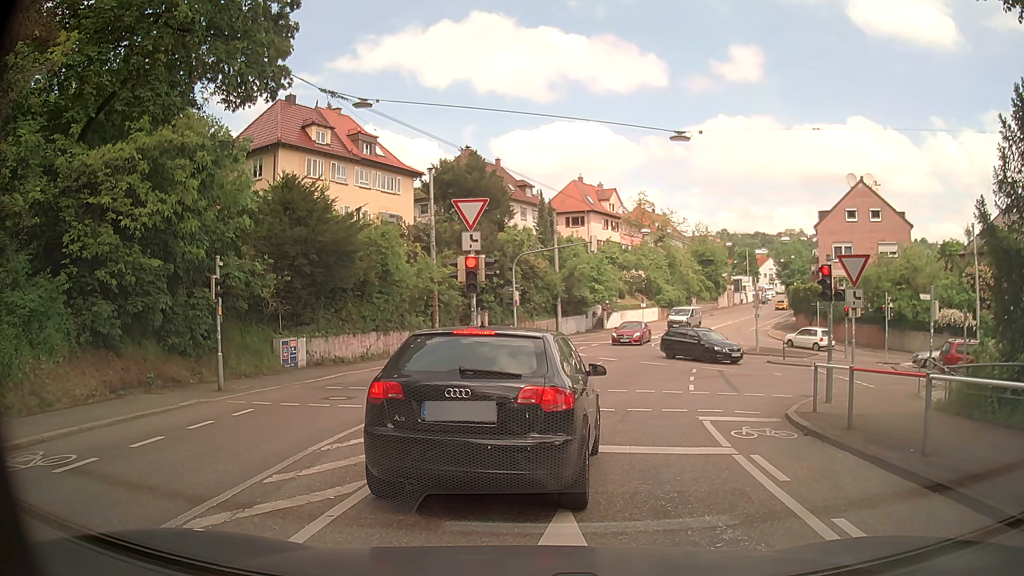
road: secondary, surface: asphalt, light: Day
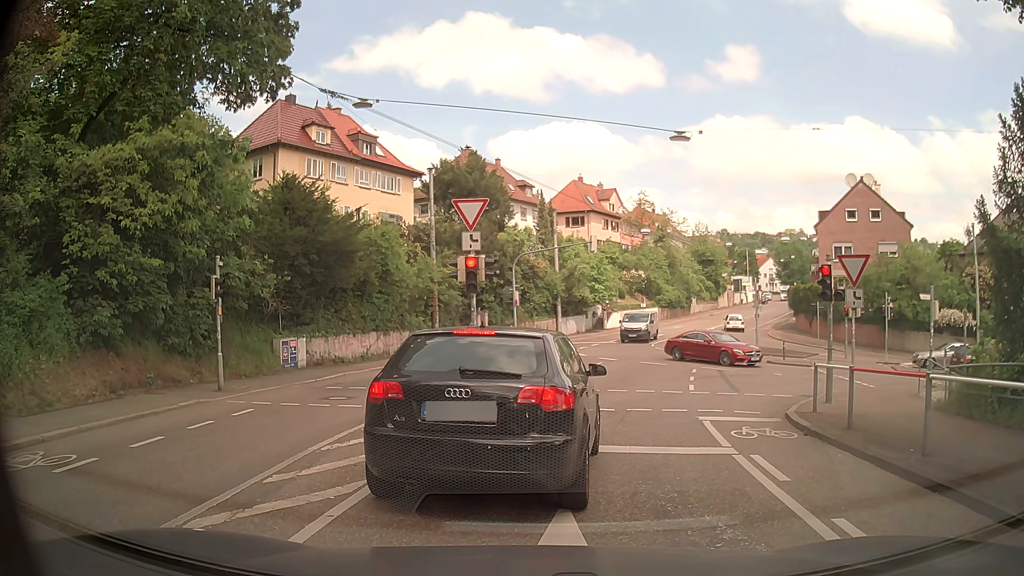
(0.0, 0.0) m; 0°
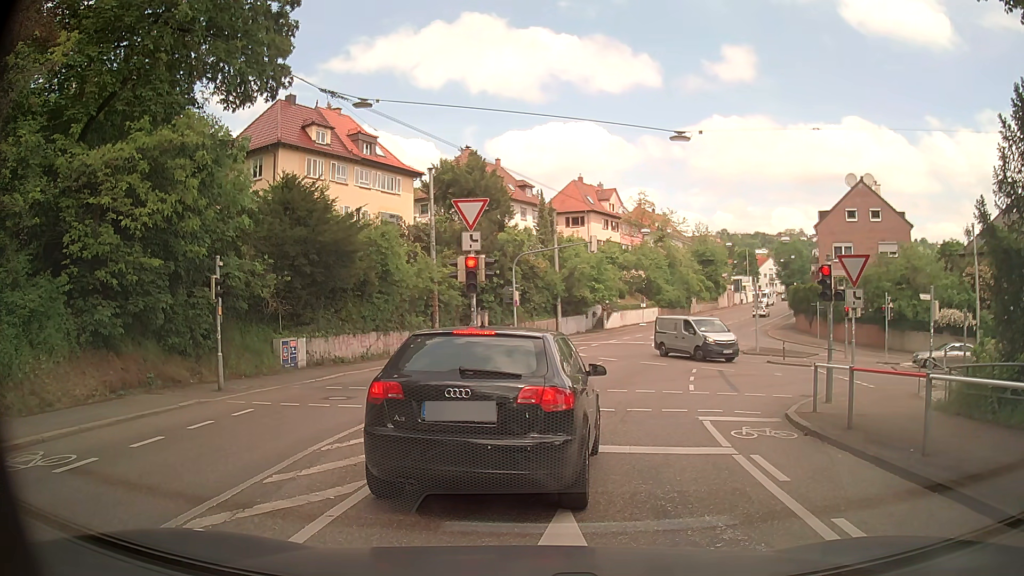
(0.0, 0.0) m; 0°
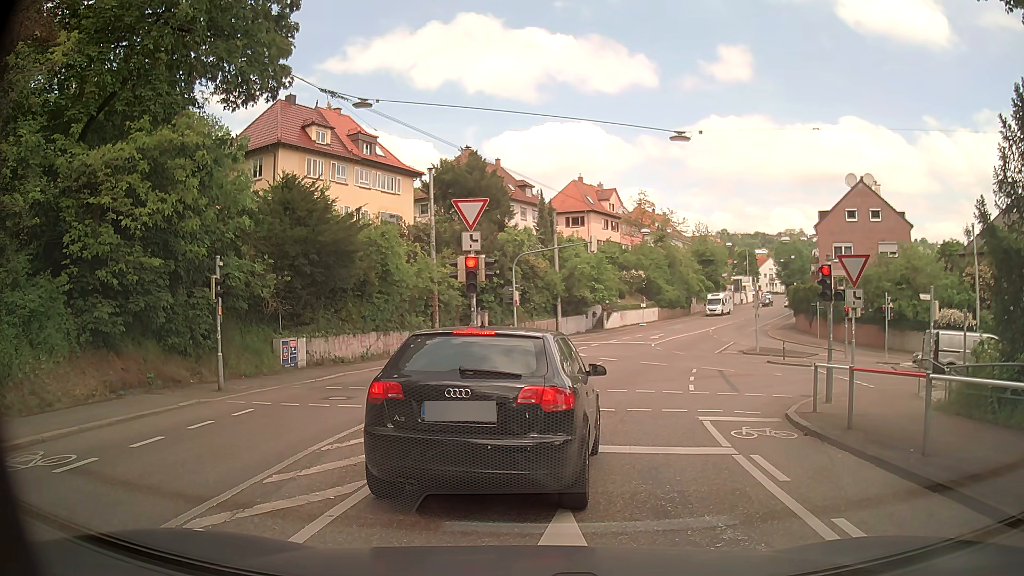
(0.0, 0.0) m; 0°
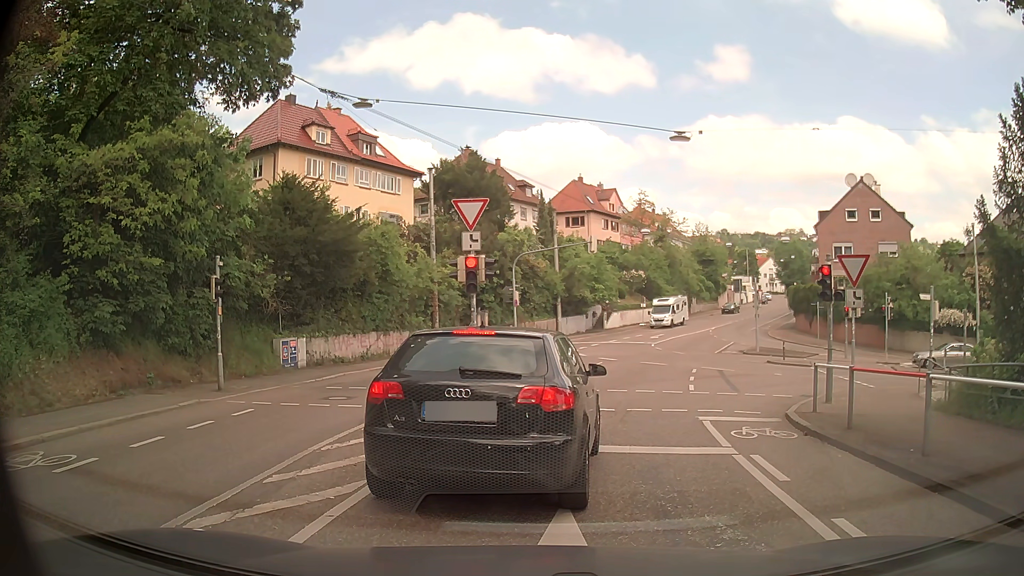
(0.0, 0.0) m; 0°
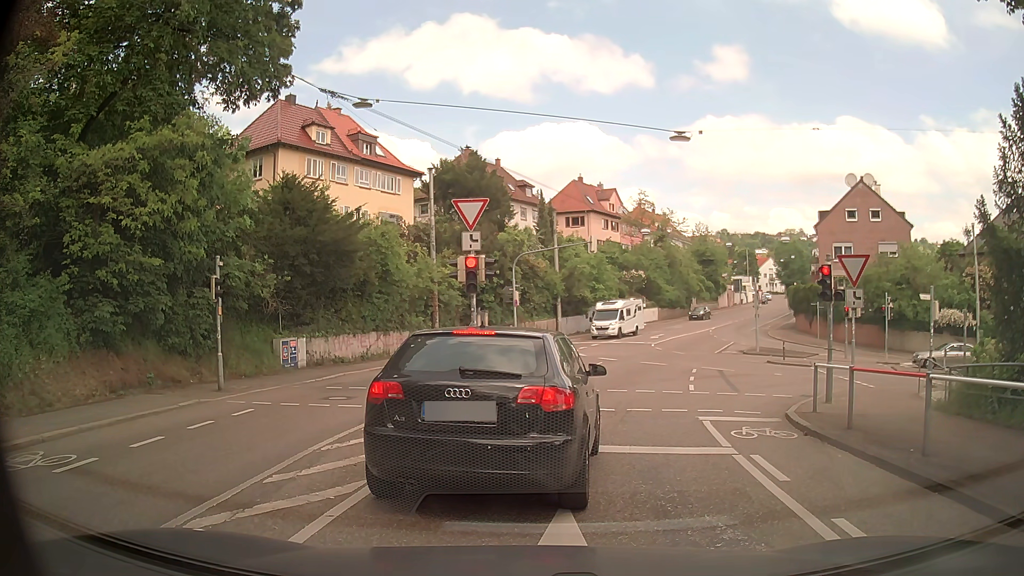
(0.0, 0.0) m; 0°
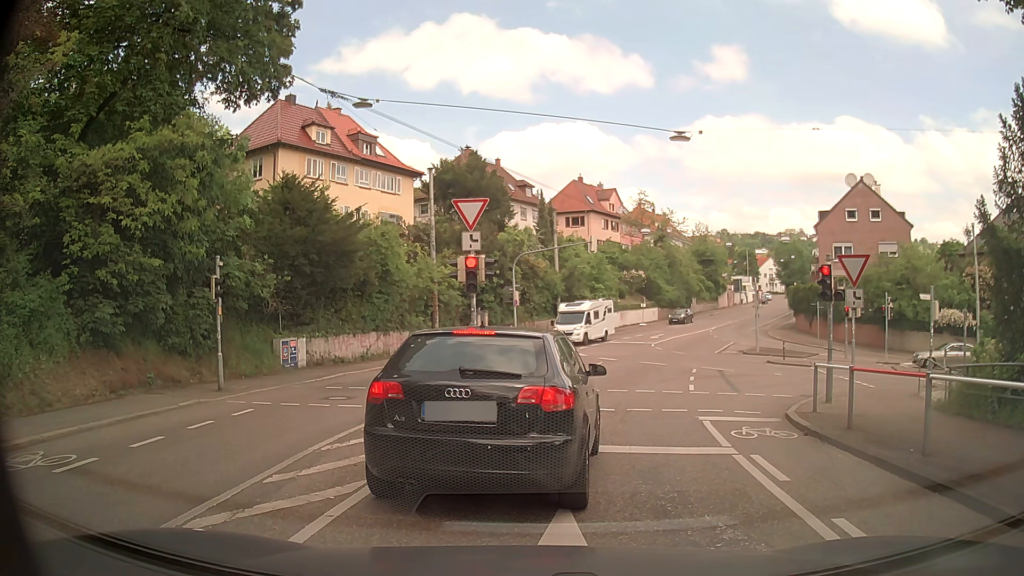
(0.0, 0.0) m; 0°
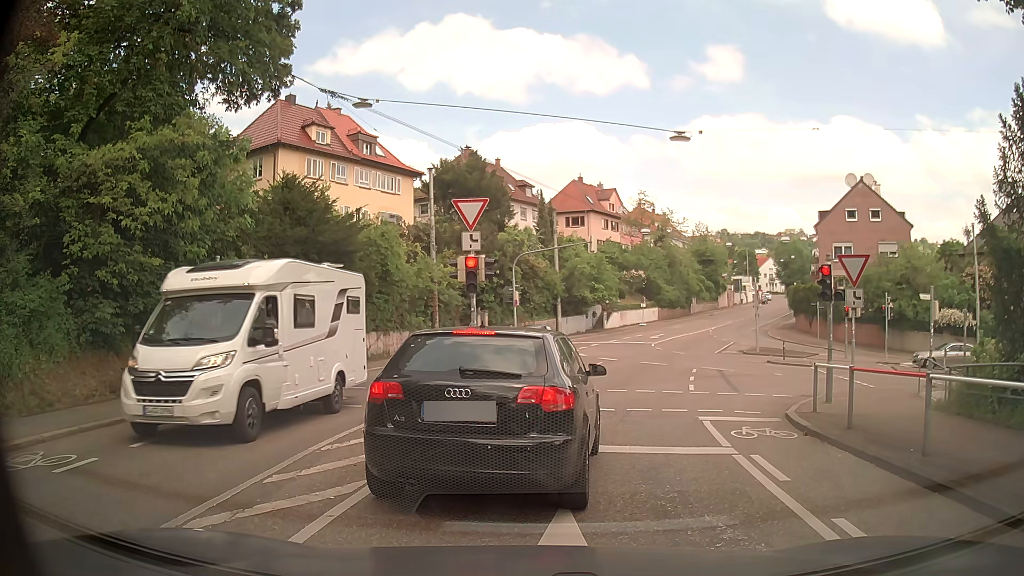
(0.0, 0.0) m; 0°
(0, +10) (+2, +20) (+4, +30) (+7, +39) (+11, +48) (+15, +57) (+20, +66) (+24, +75) (+29, +84) (+34, +93) m
